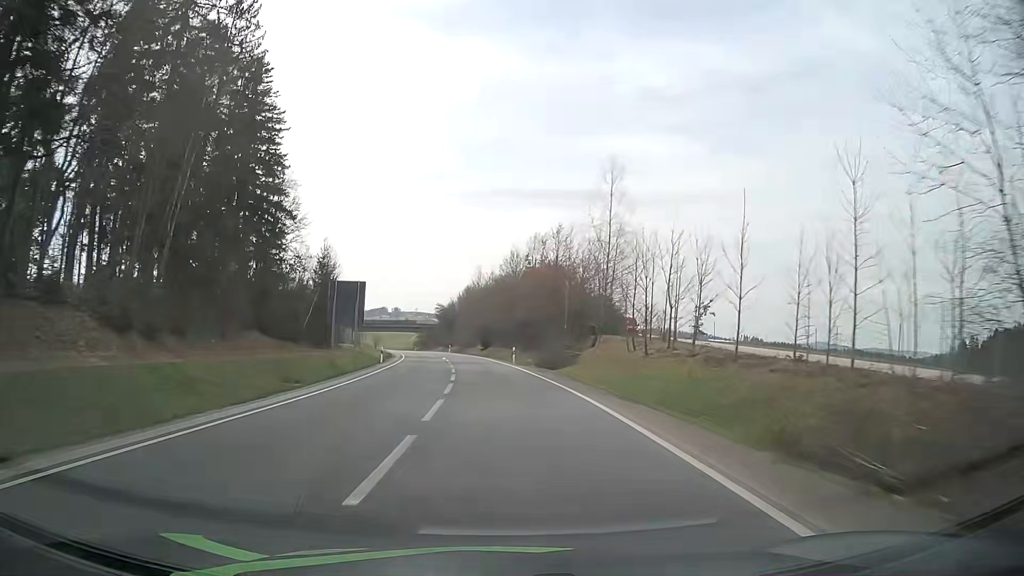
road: secondary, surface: asphalt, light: Day
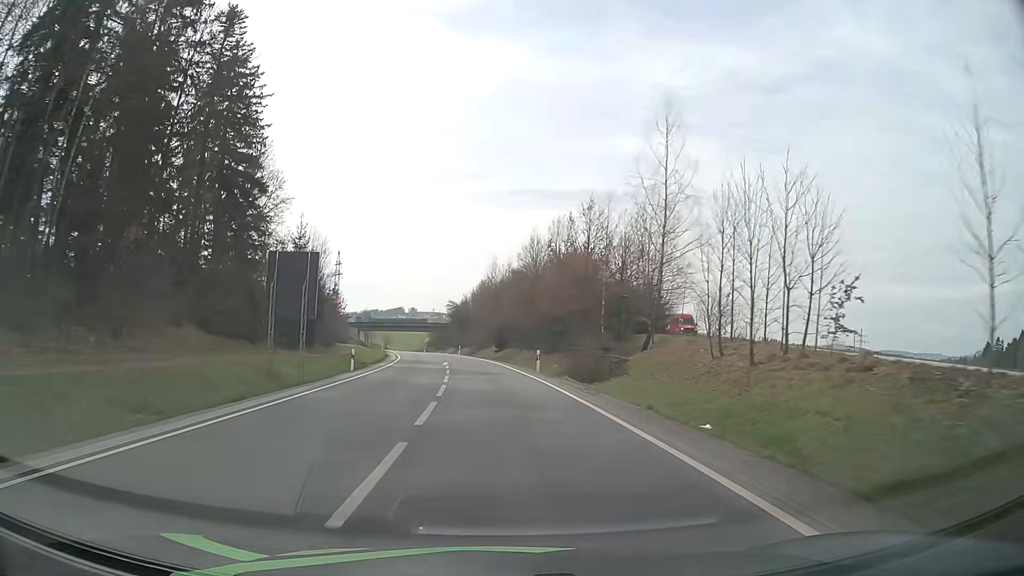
(-0.2, +12.8) m; -1°
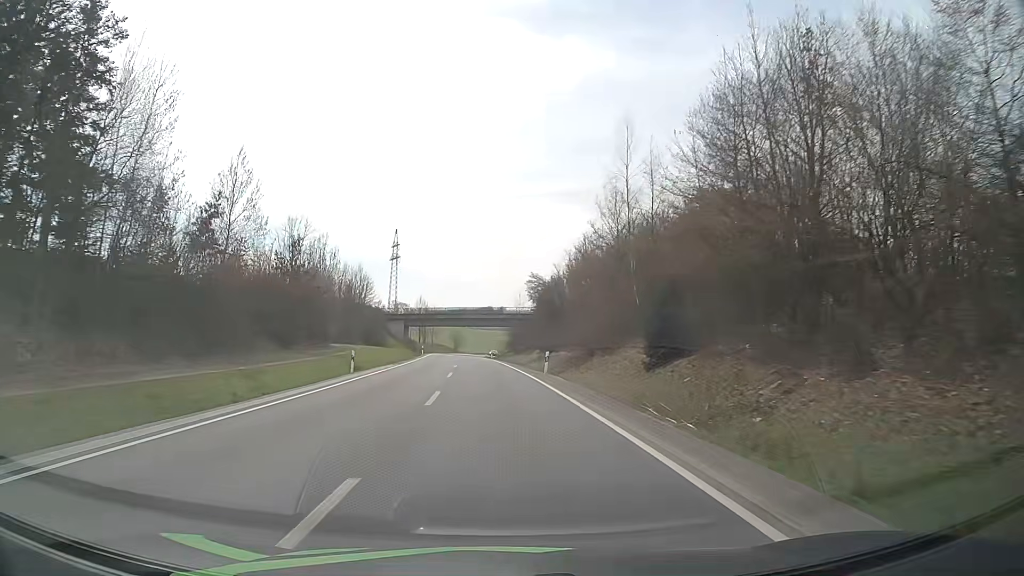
(-3.3, +51.3) m; -8°
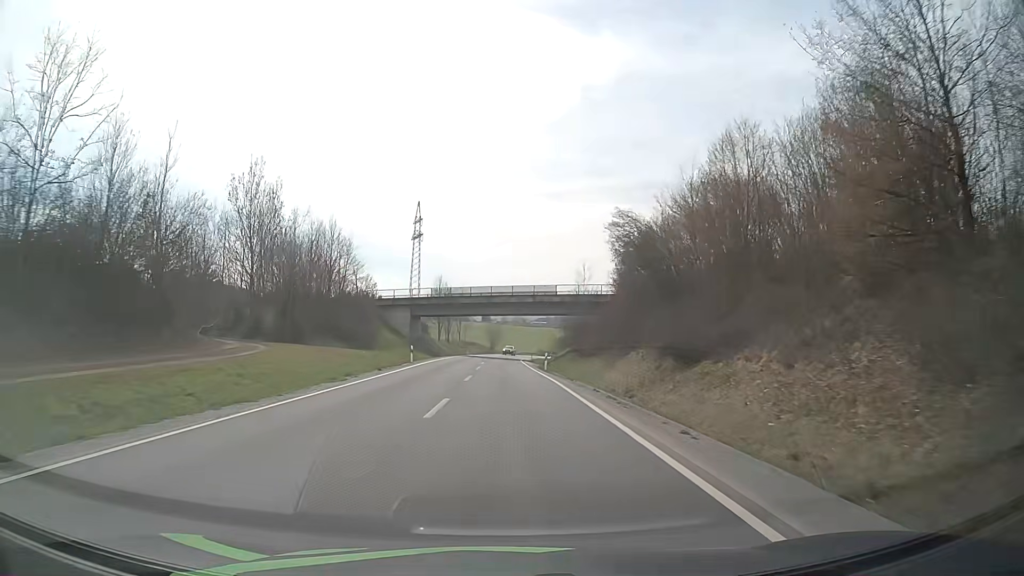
(-1.3, +39.0) m; -4°
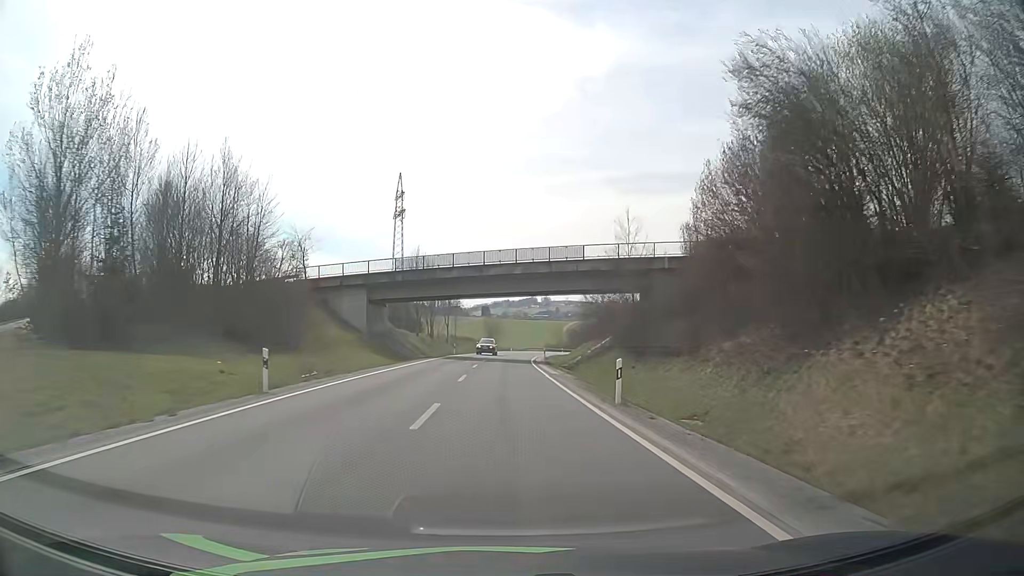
(-0.1, +26.1) m; 0°
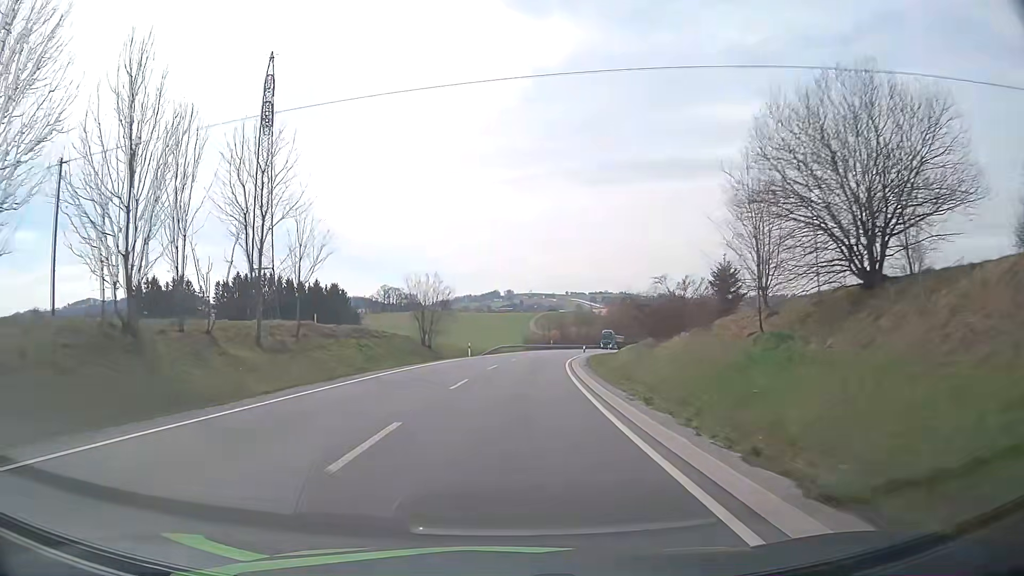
(+0.9, +63.3) m; +3°
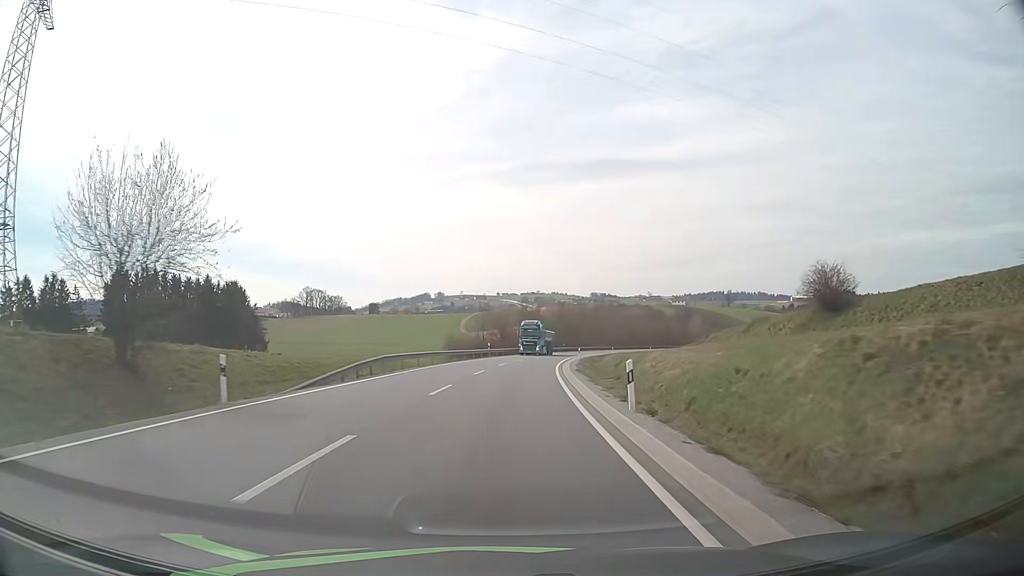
(+1.9, +37.2) m; +6°
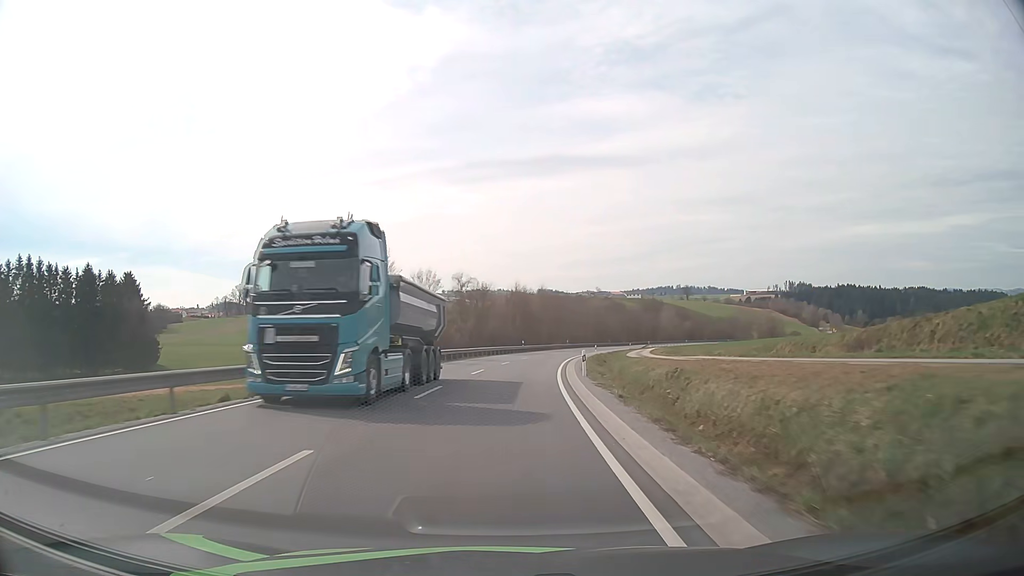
(+1.6, +37.3) m; +5°
(0, +10) (0, +20) (+1, +30) (+2, +40) (+3, +50) (+4, +60) (+6, +70) (+8, +79) (+10, +89) (+12, +99) m
